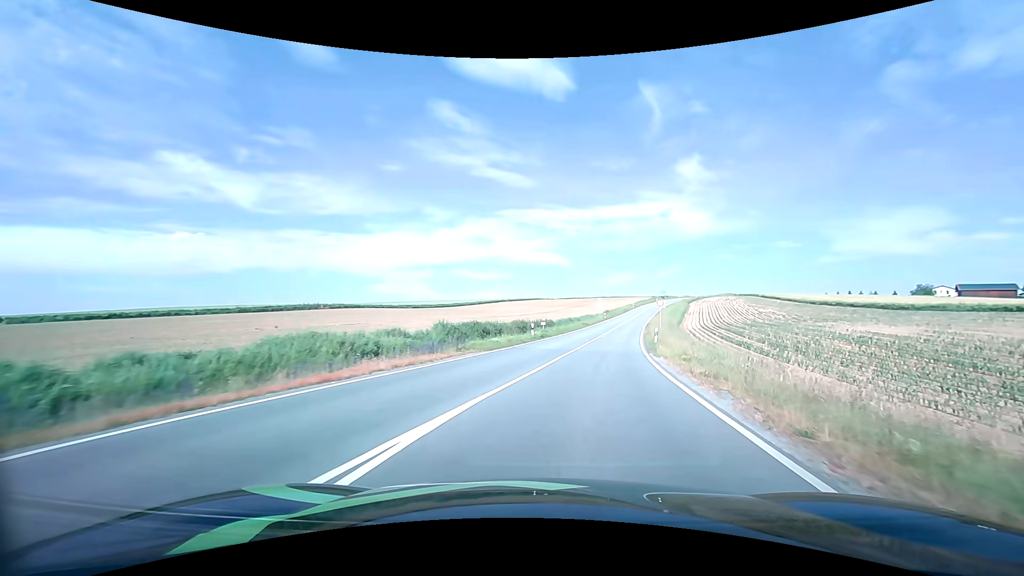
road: tertiary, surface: asphalt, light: Day
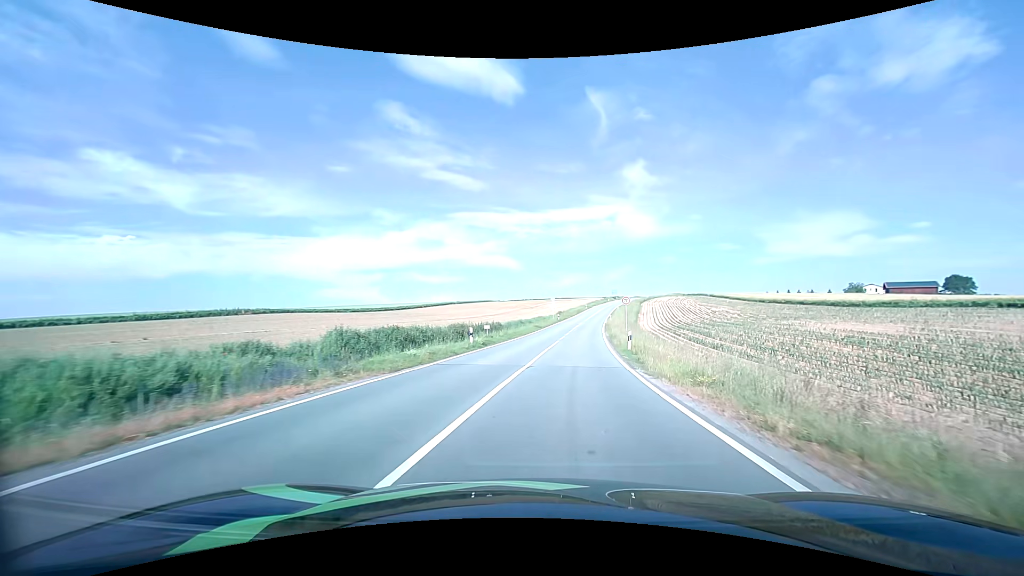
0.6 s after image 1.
(+0.5, +7.9) m; +6°
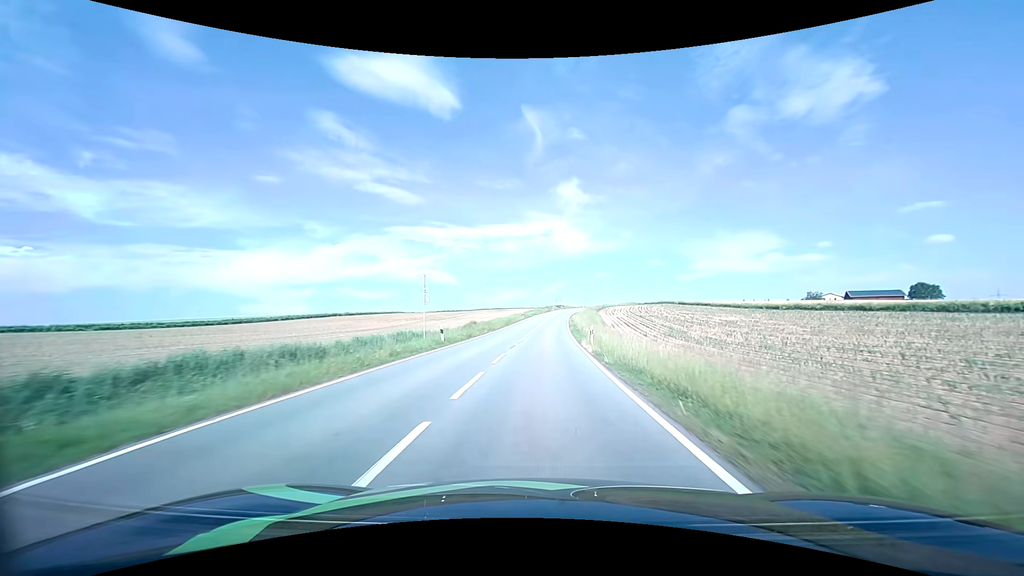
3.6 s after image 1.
(+5.1, +51.3) m; +8°
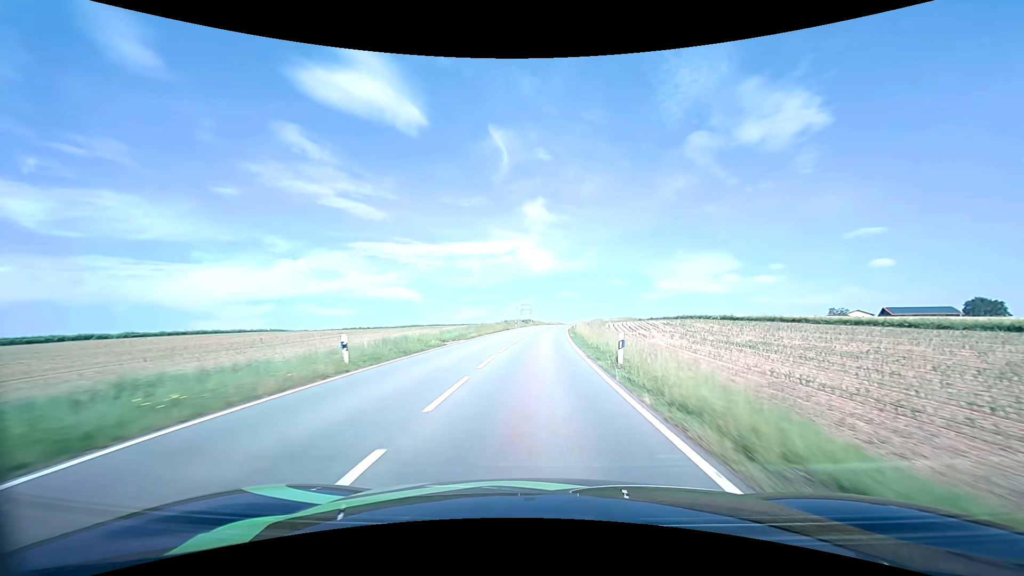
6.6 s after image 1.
(+2.0, +63.6) m; +4°
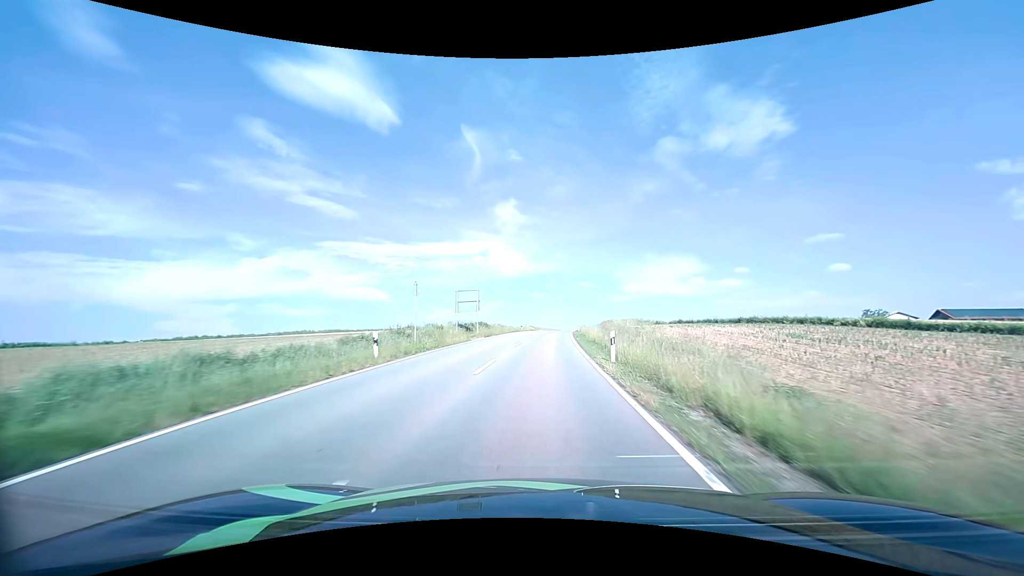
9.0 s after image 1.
(+1.4, +50.4) m; +3°
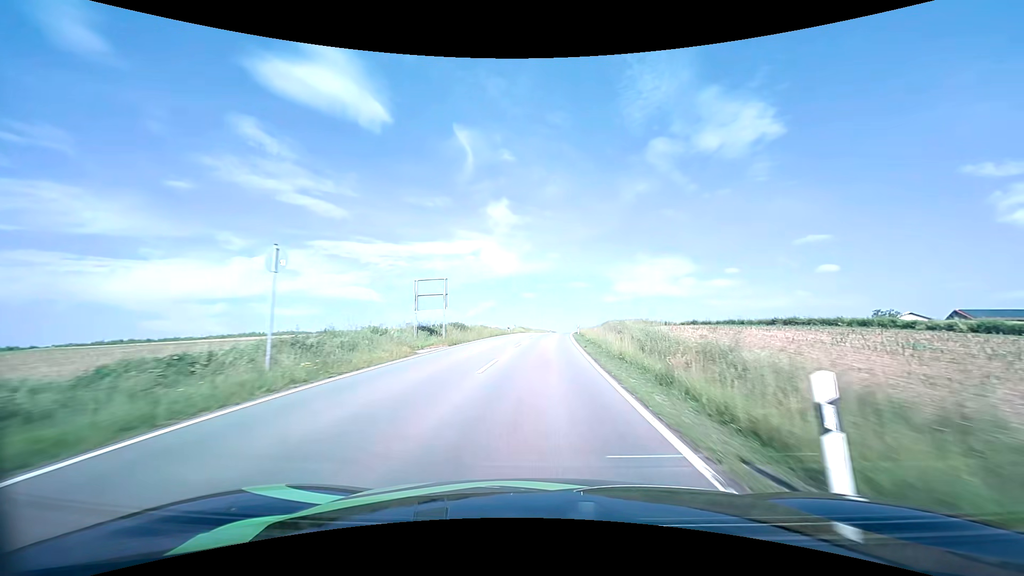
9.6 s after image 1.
(+0.1, +12.2) m; +1°
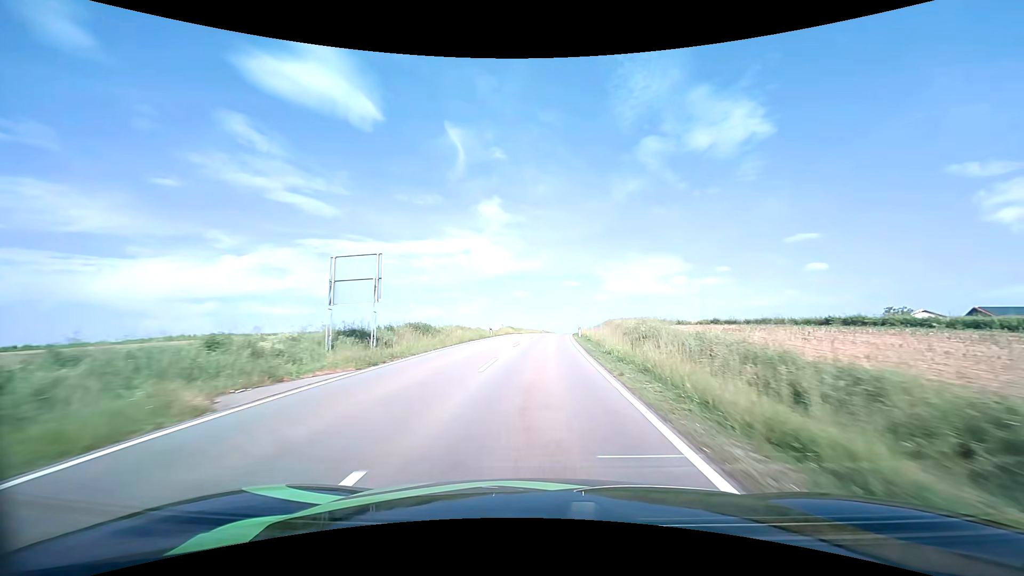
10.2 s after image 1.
(+0.1, +12.1) m; +1°
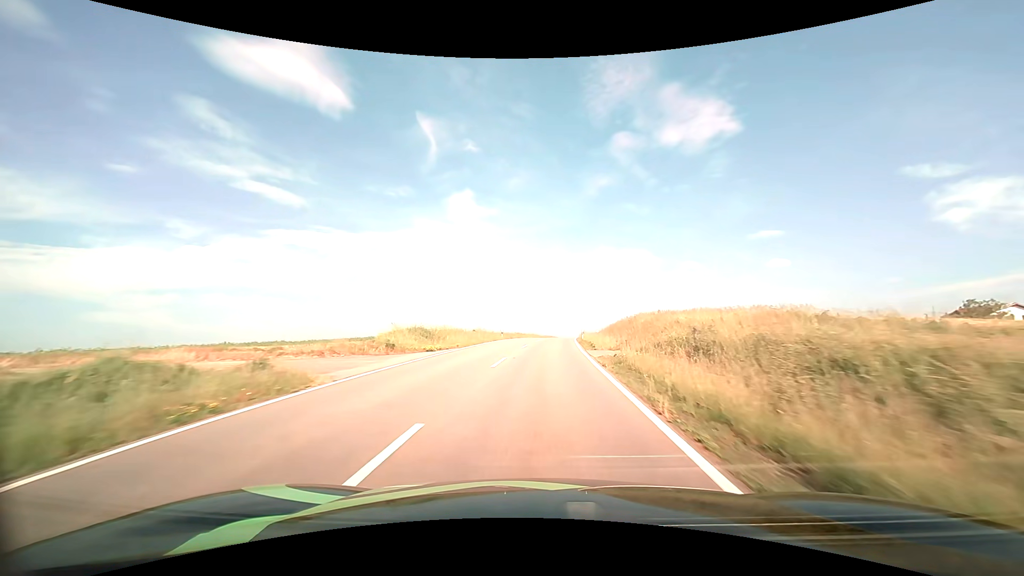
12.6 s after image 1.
(+1.5, +47.4) m; +3°
(0, +10) (0, +20) (+1, +30) (+1, +40) (+2, +50) (+3, +60) (+3, +70) (+4, +80) (+6, +90) (+7, +100) m
